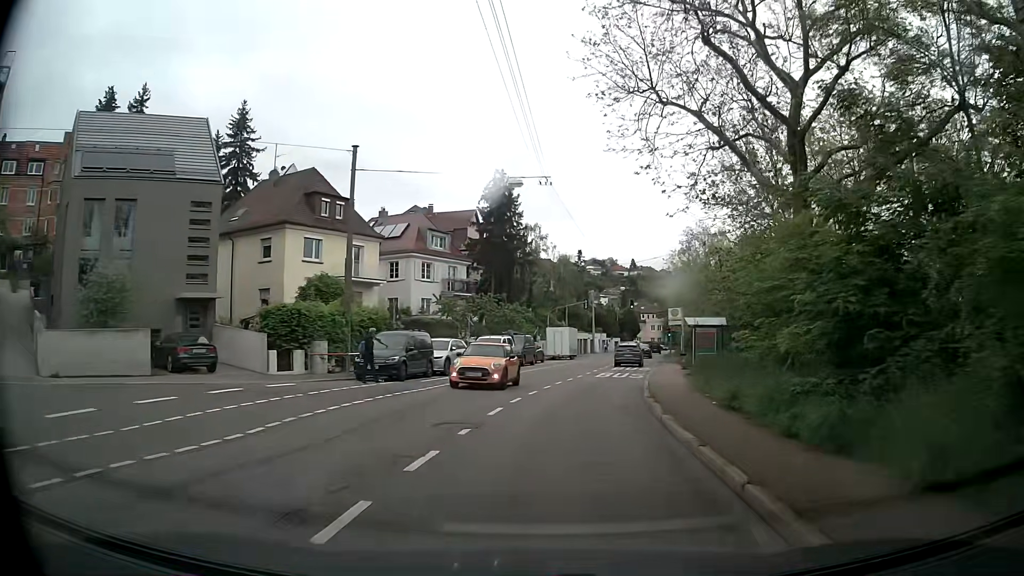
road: secondary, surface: asphalt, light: Day
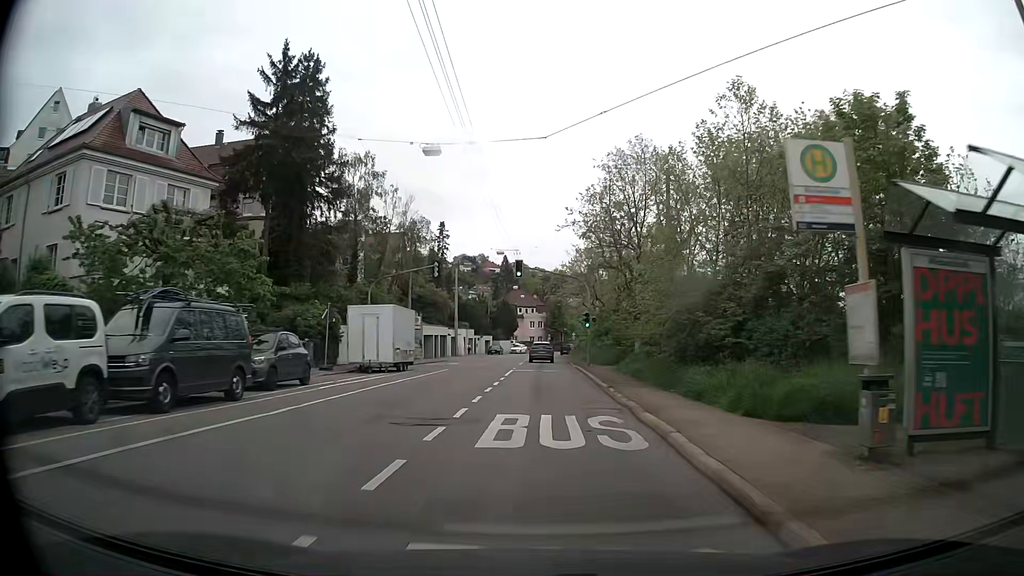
(+2.9, +31.2) m; +10°
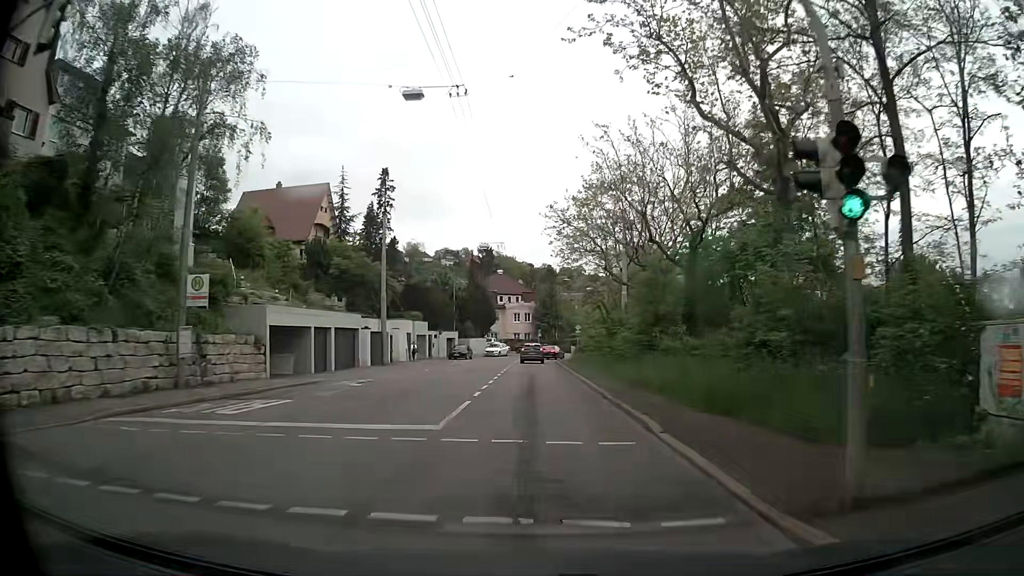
(+0.4, +32.9) m; +1°
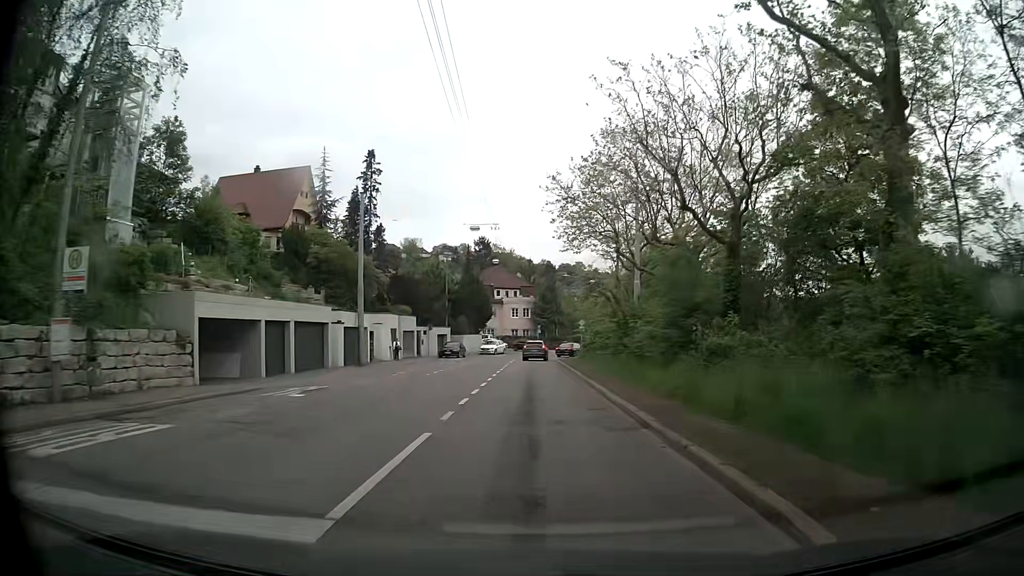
(0.0, +6.1) m; 0°
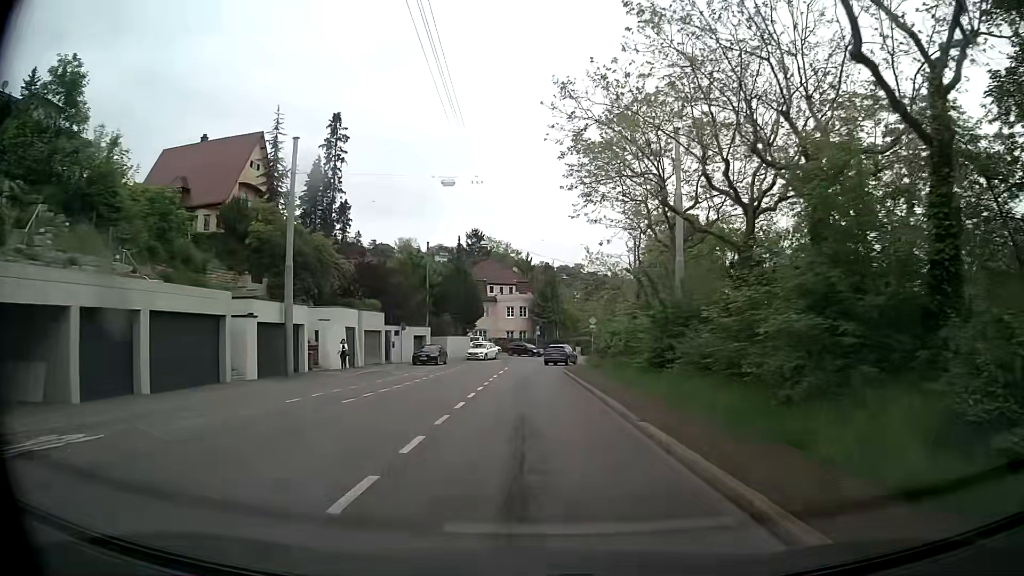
(0.0, +12.2) m; 0°
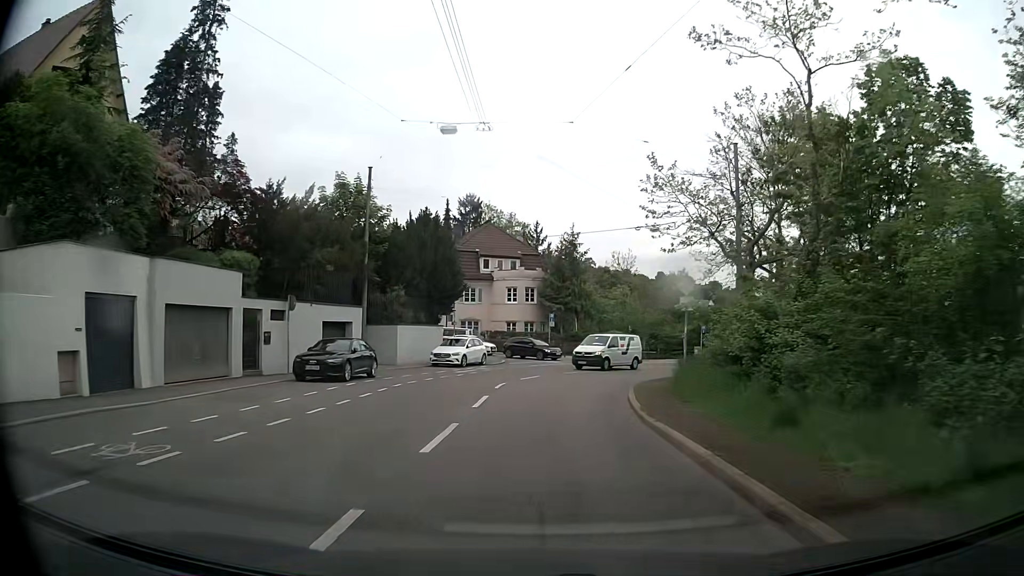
(-0.1, +25.6) m; 0°
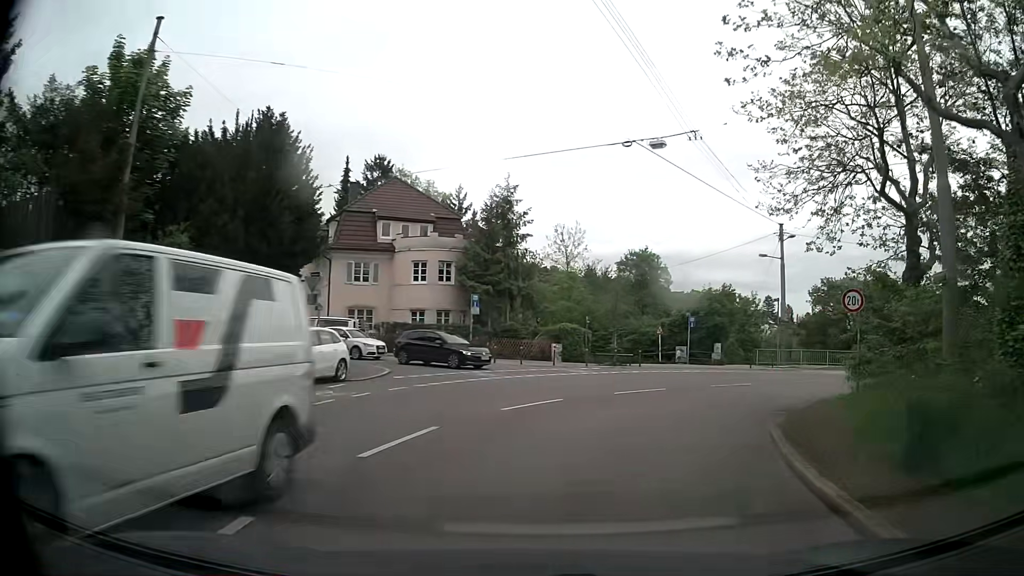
(+0.3, +18.3) m; +6°
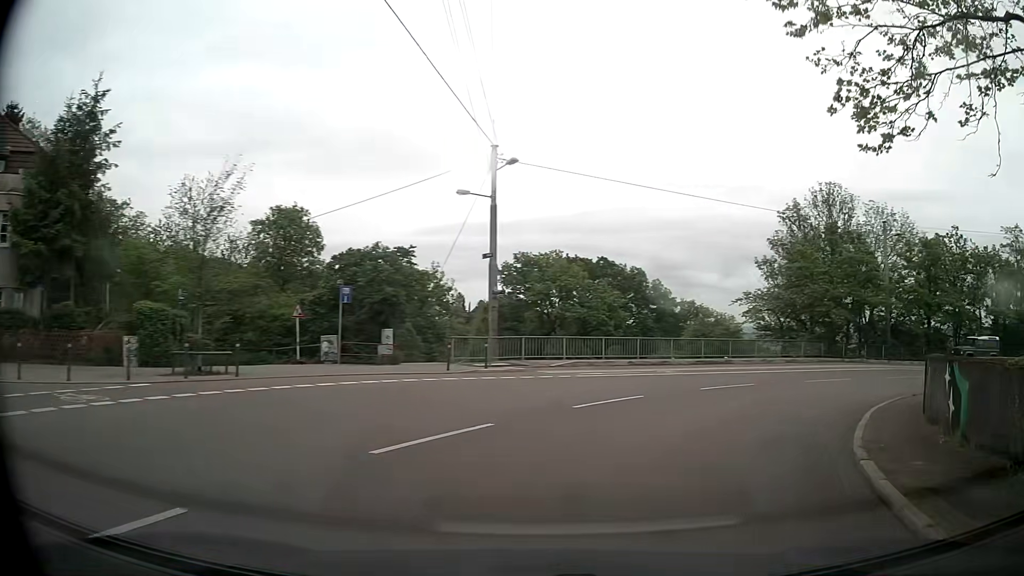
(+3.7, +16.3) m; +29°
(+2, +10) (+7, +18) (+16, +24) (+25, +26) (+35, +25) (+44, +20) (+50, +12) (+56, +4) (+62, -4) (+67, -13) m
